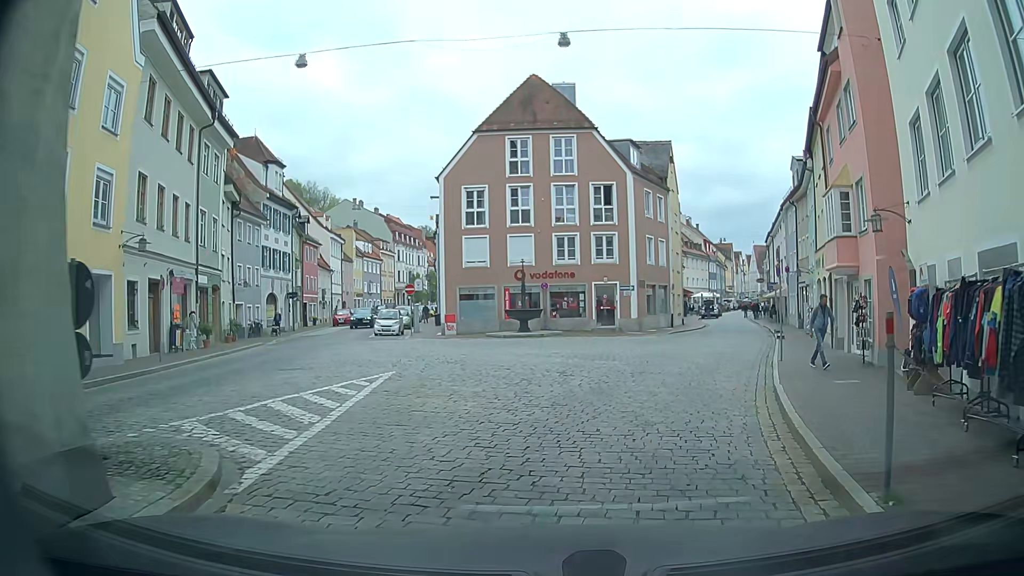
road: residential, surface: sett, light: Day
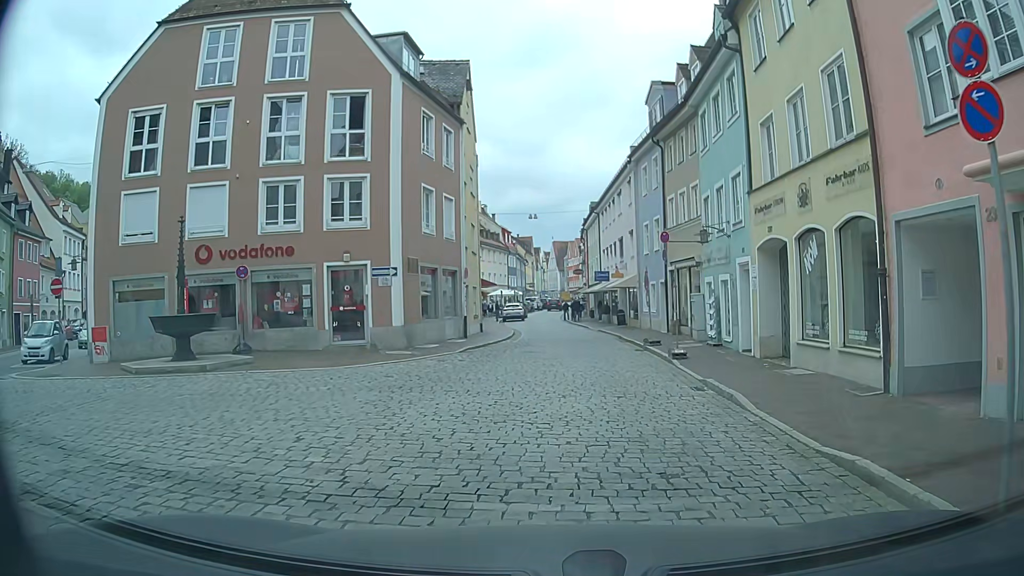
(+2.5, +15.7) m; +20°
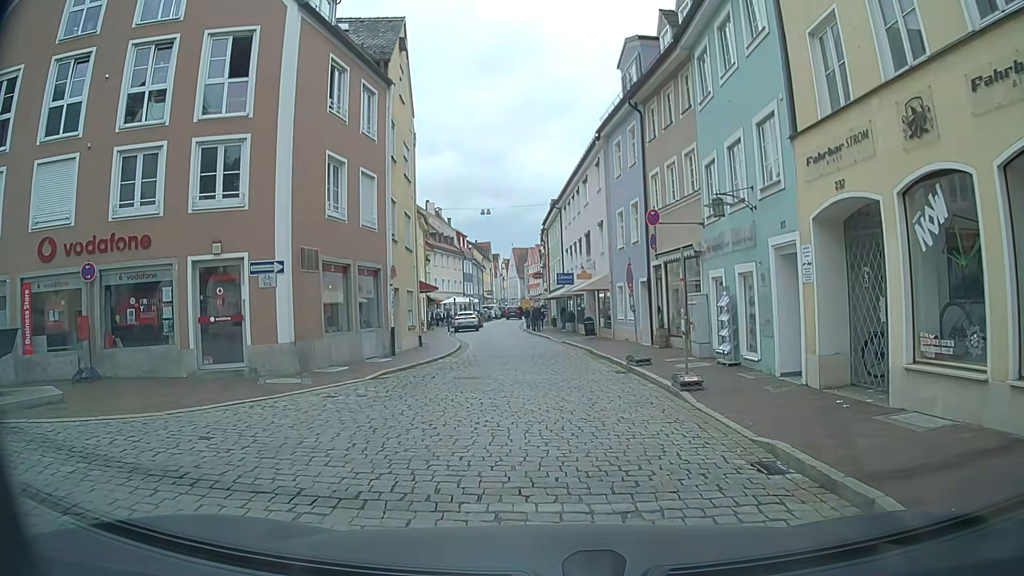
(+0.3, +6.0) m; +4°
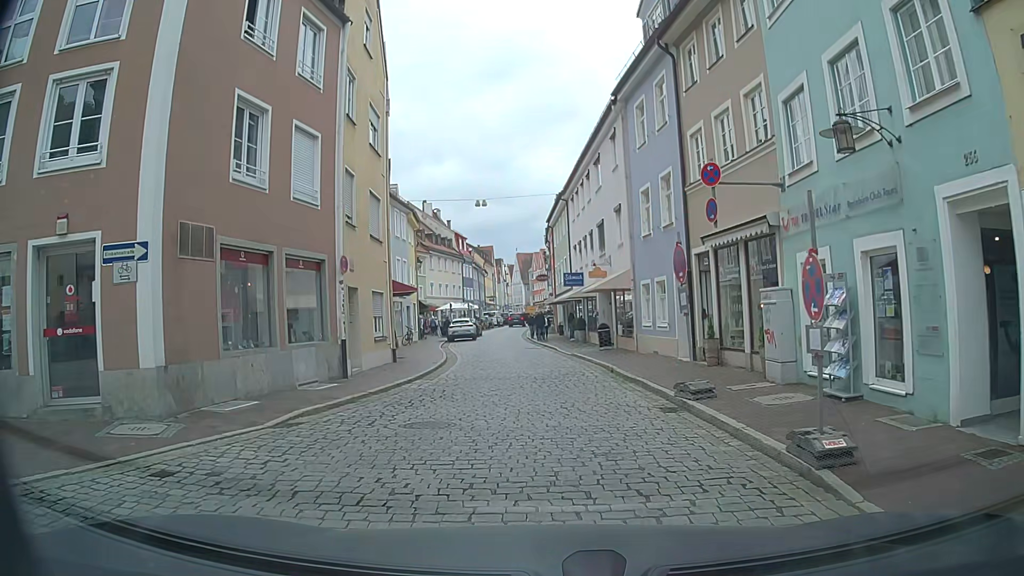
(0.0, +5.6) m; +1°
